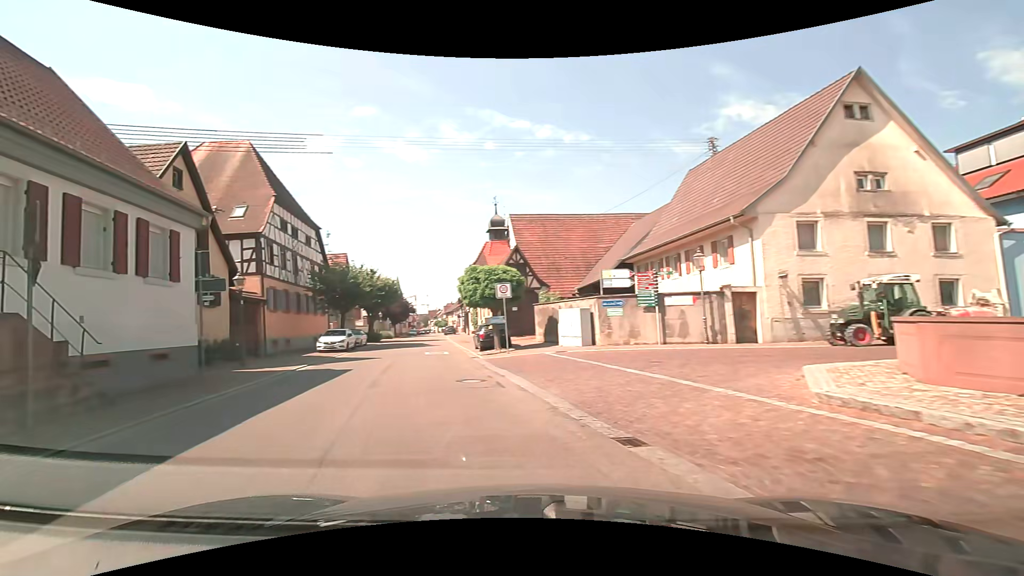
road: residential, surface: asphalt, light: Day
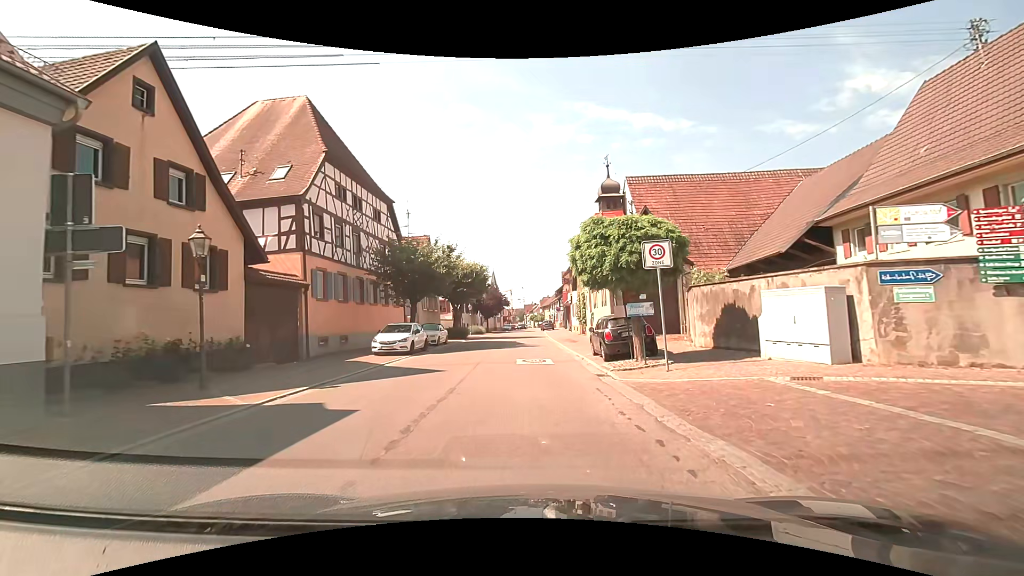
(-1.6, +9.9) m; -11°
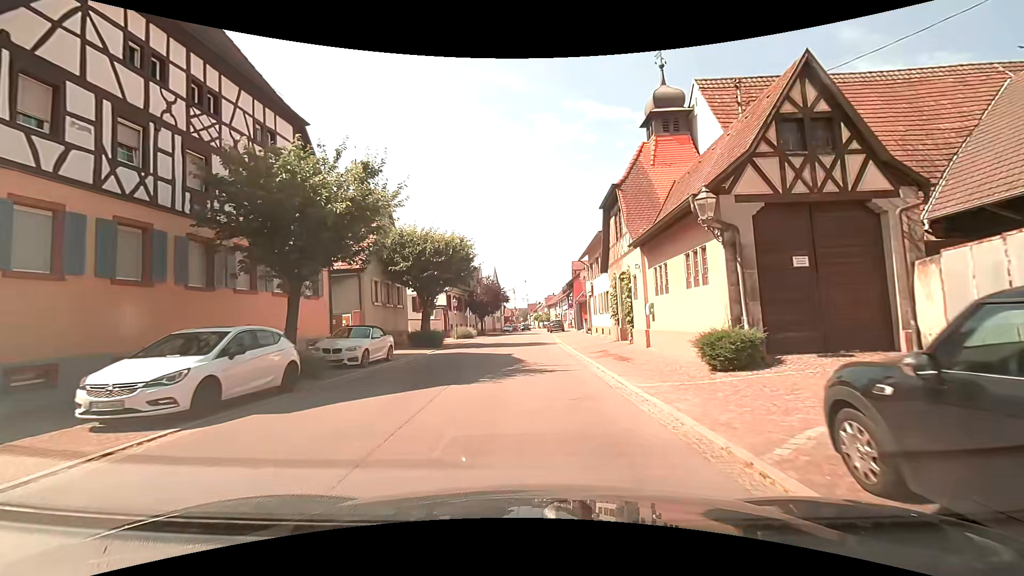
(-0.3, +14.7) m; -2°
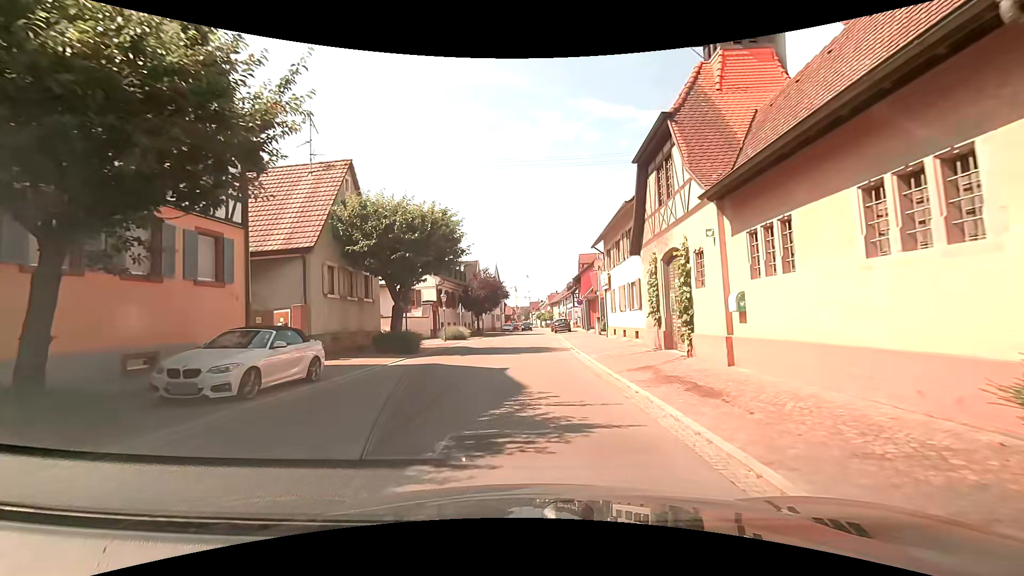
(+0.1, +7.1) m; 0°
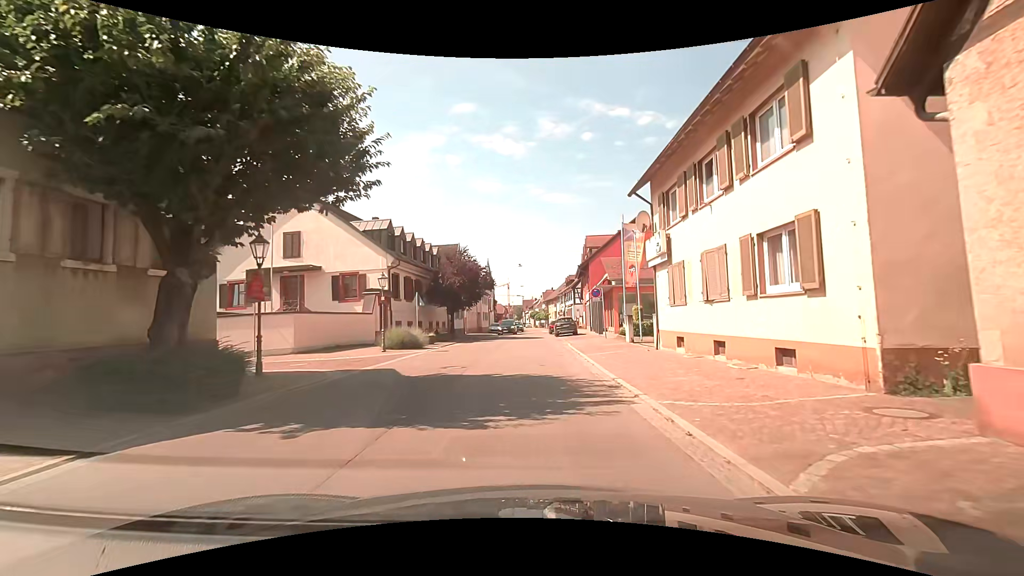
(+0.2, +14.4) m; +1°
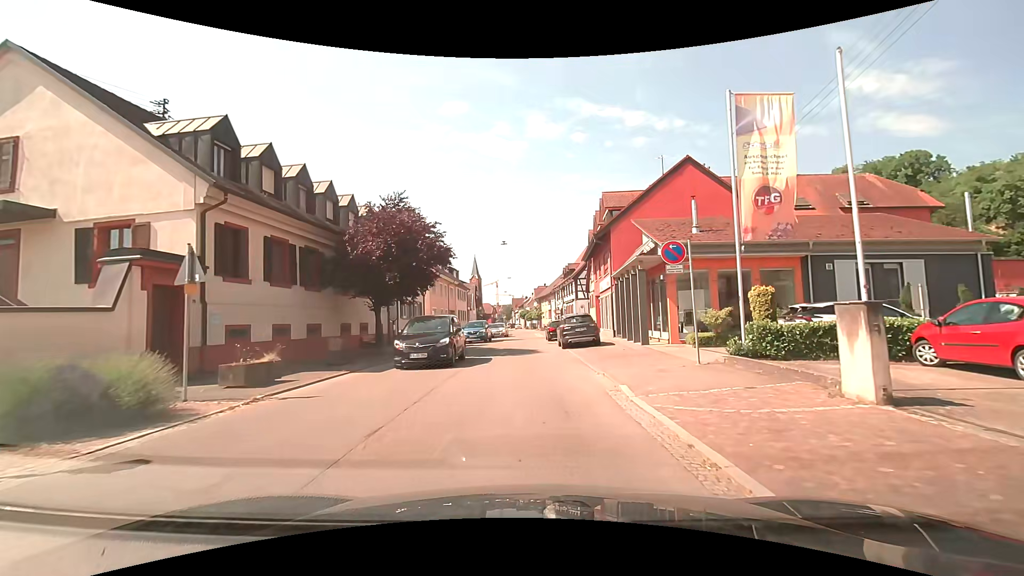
(+0.4, +18.0) m; +2°
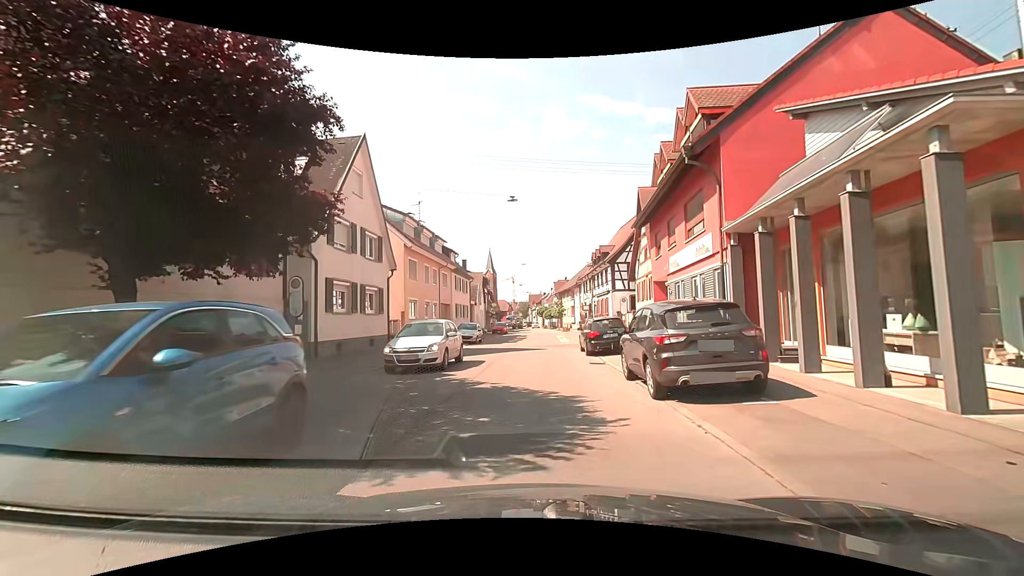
(-0.1, +15.2) m; -2°
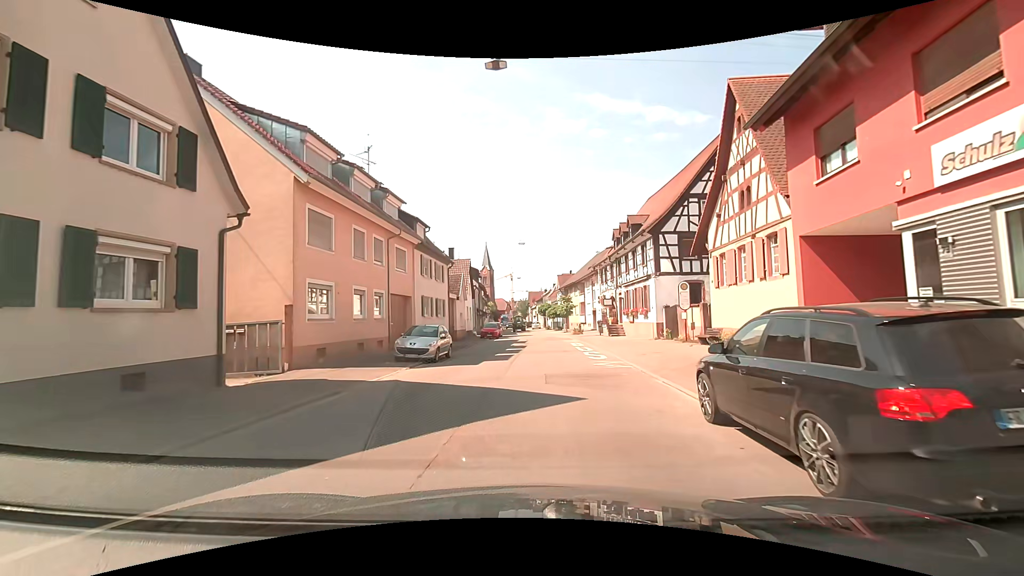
(0.0, +15.3) m; -1°
(0, +10) (+1, +20) (+2, +30) (+3, +40) (+2, +50) (+2, +60) (+2, +70) (+2, +80) (+1, +90) (0, +100) m
